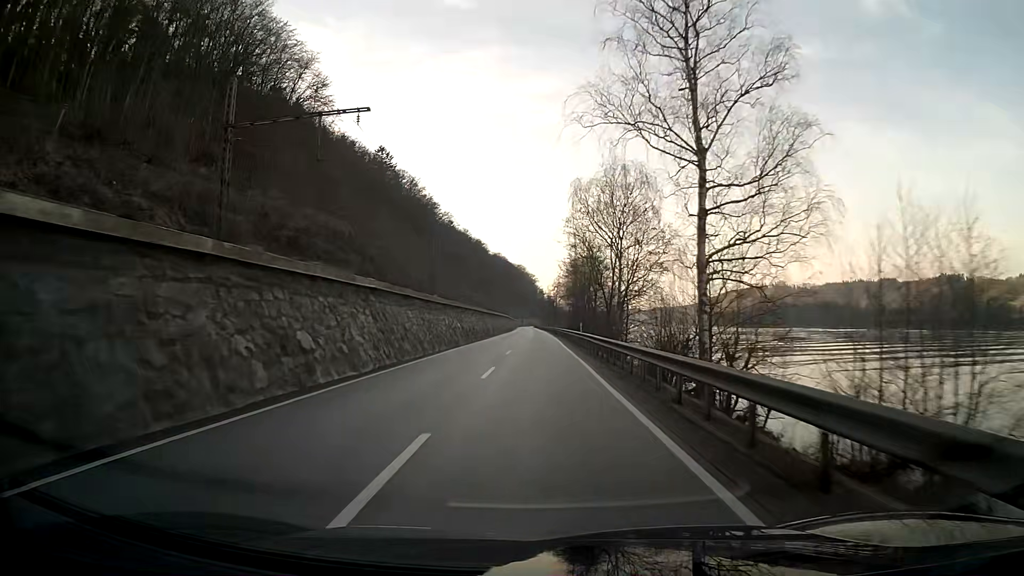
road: primary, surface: asphalt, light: Day
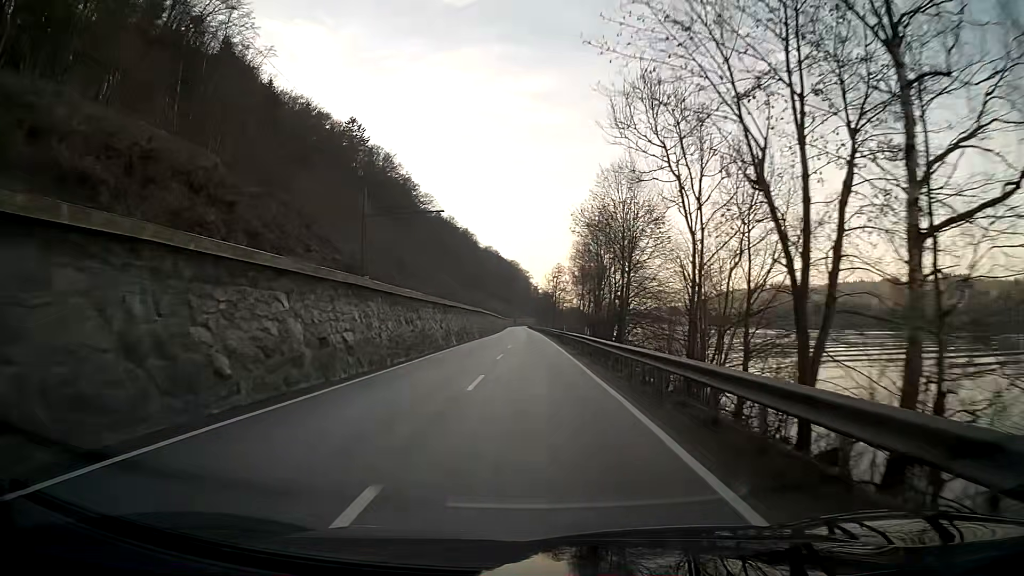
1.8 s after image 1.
(+0.1, +38.5) m; 0°
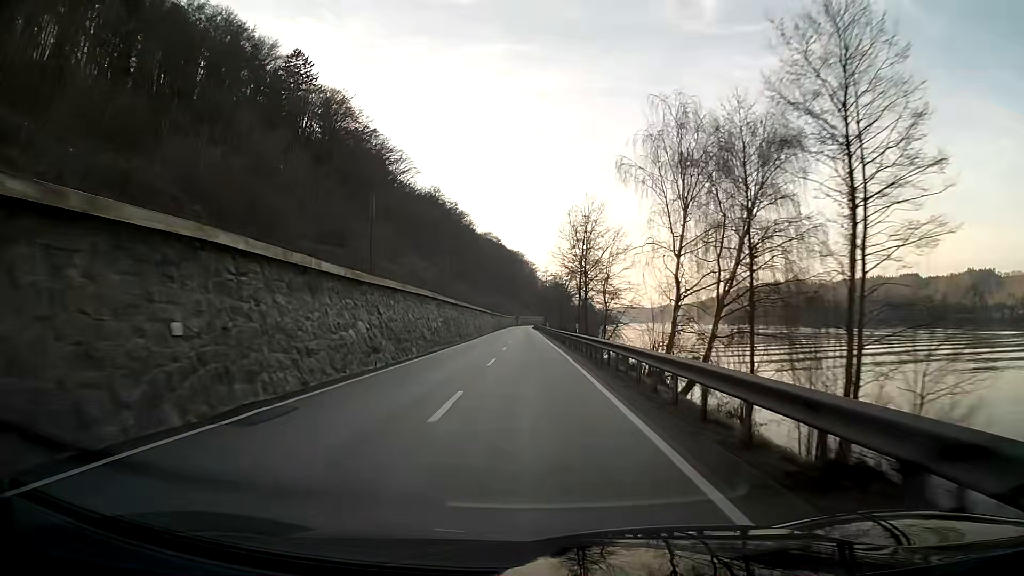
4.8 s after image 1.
(-0.2, +64.3) m; -1°
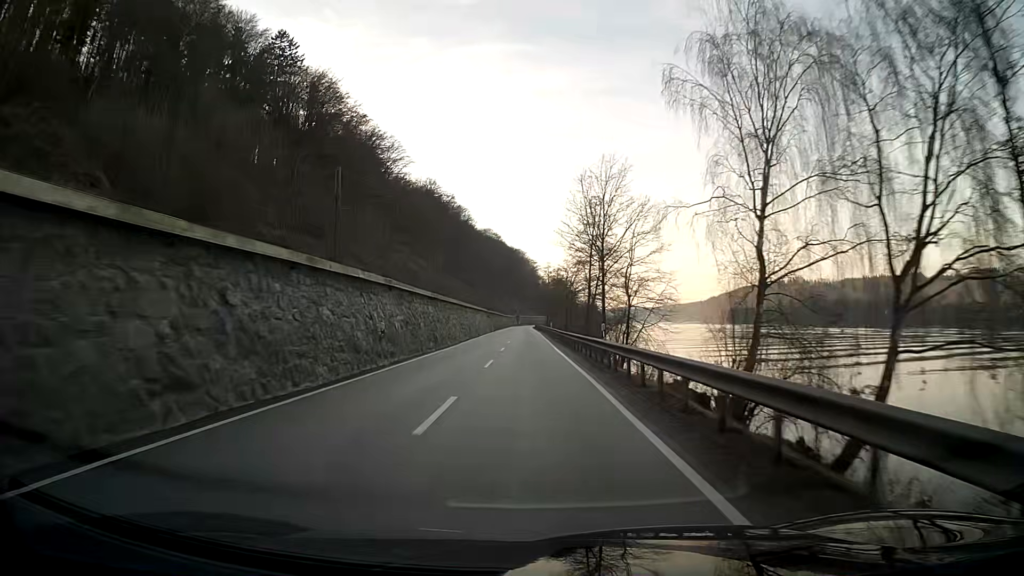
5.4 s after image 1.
(0.0, +12.9) m; 0°
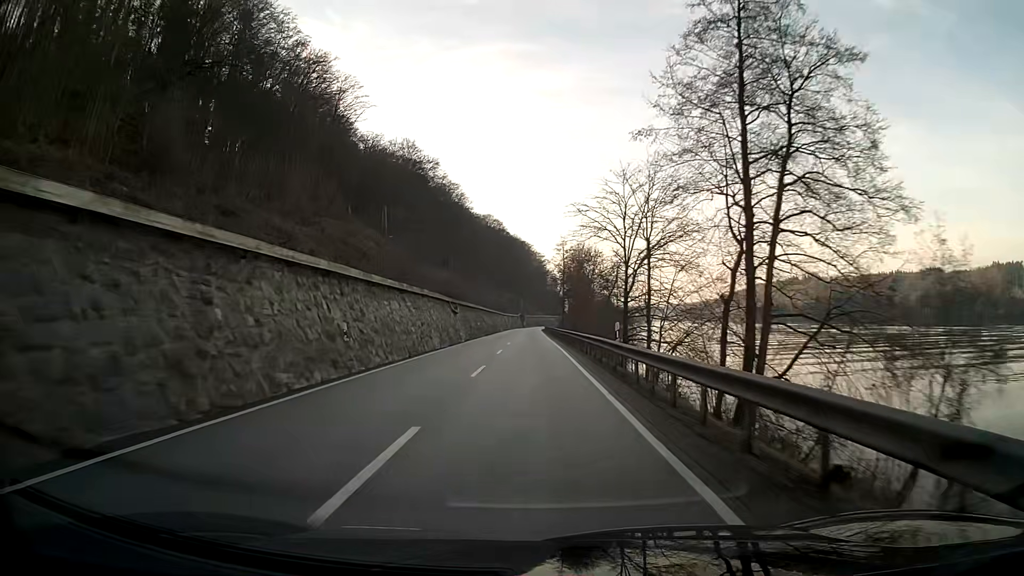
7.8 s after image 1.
(-0.3, +51.5) m; 0°
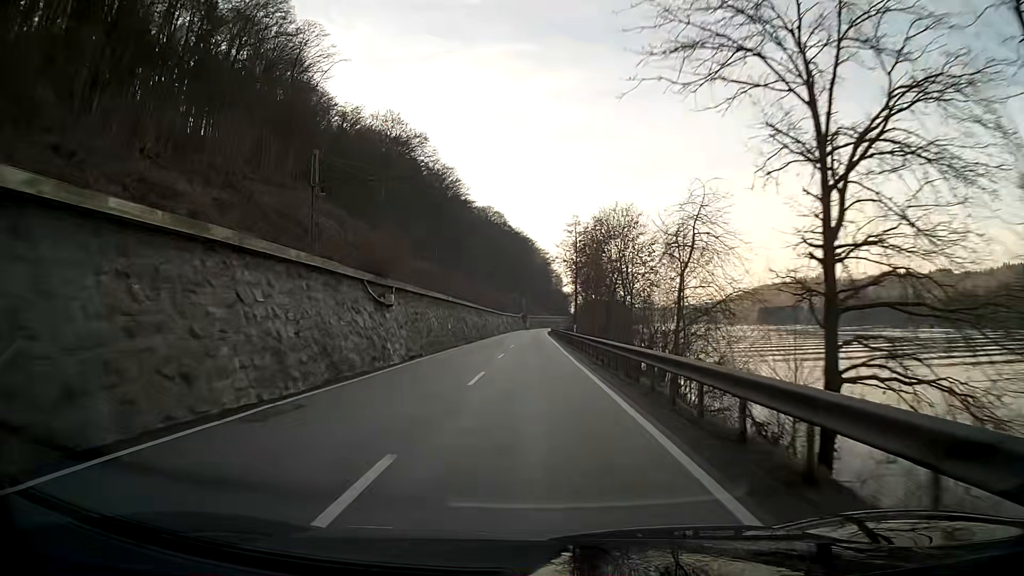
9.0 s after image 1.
(-0.1, +25.8) m; 0°
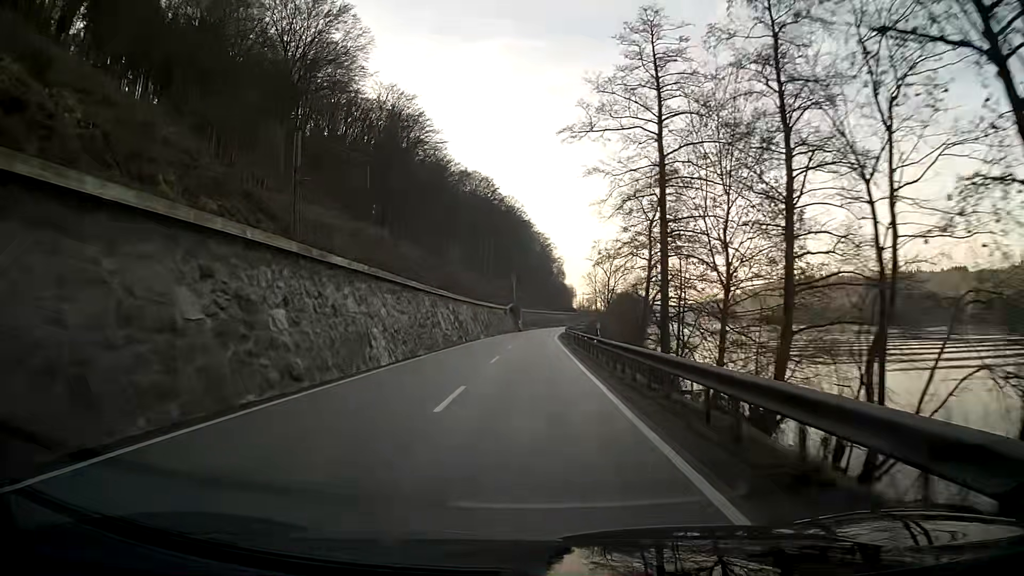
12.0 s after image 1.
(+0.1, +64.4) m; 0°
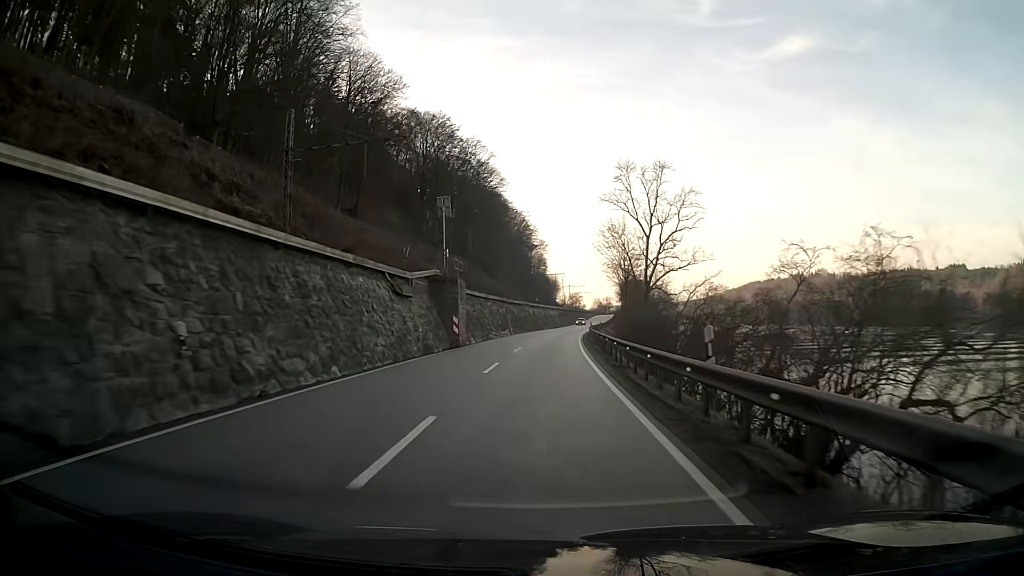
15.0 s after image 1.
(+0.7, +64.5) m; +2°
